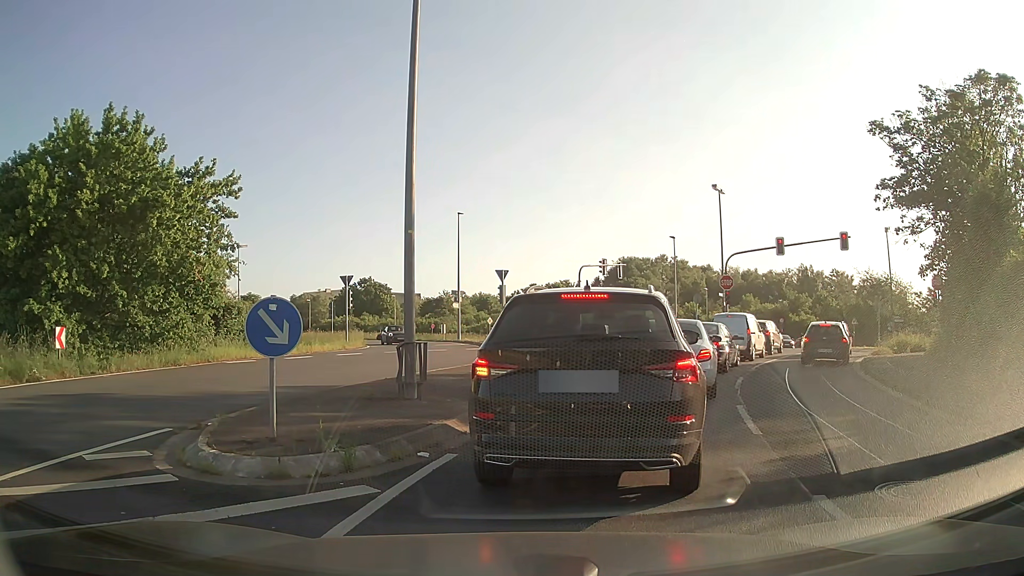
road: unclassified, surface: asphalt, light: Day
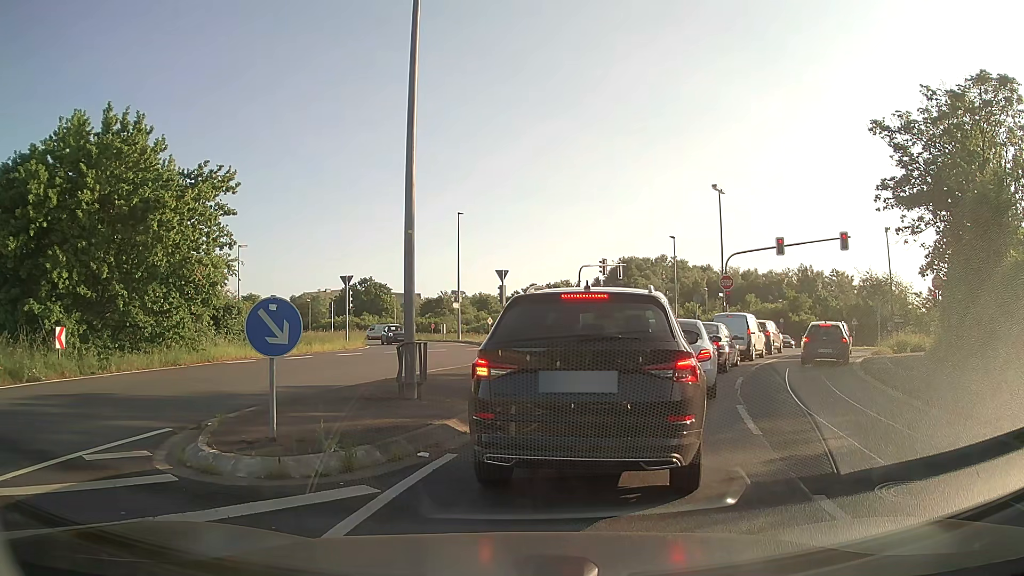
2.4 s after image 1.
(0.0, 0.0) m; 0°
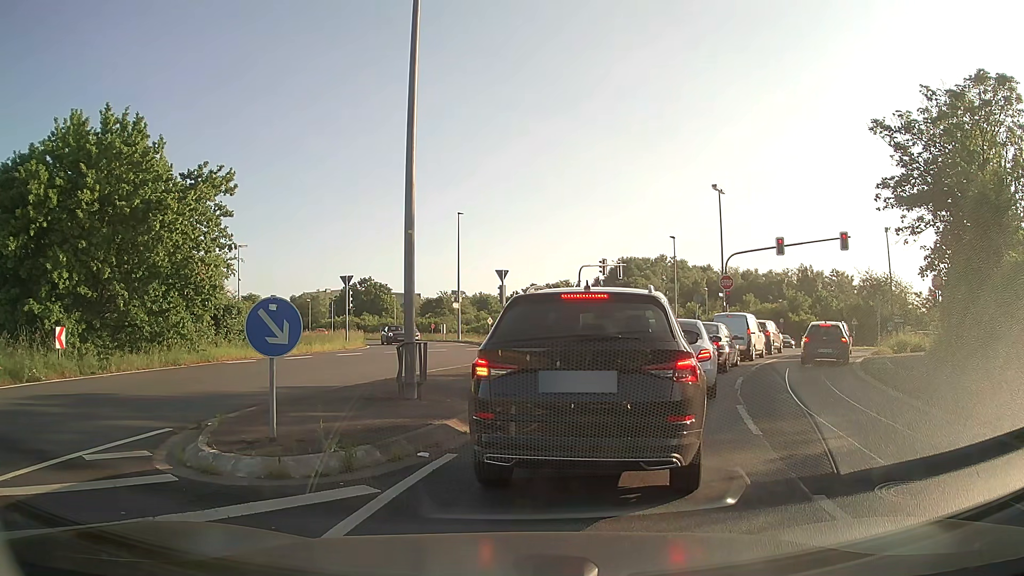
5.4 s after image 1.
(0.0, 0.0) m; 0°
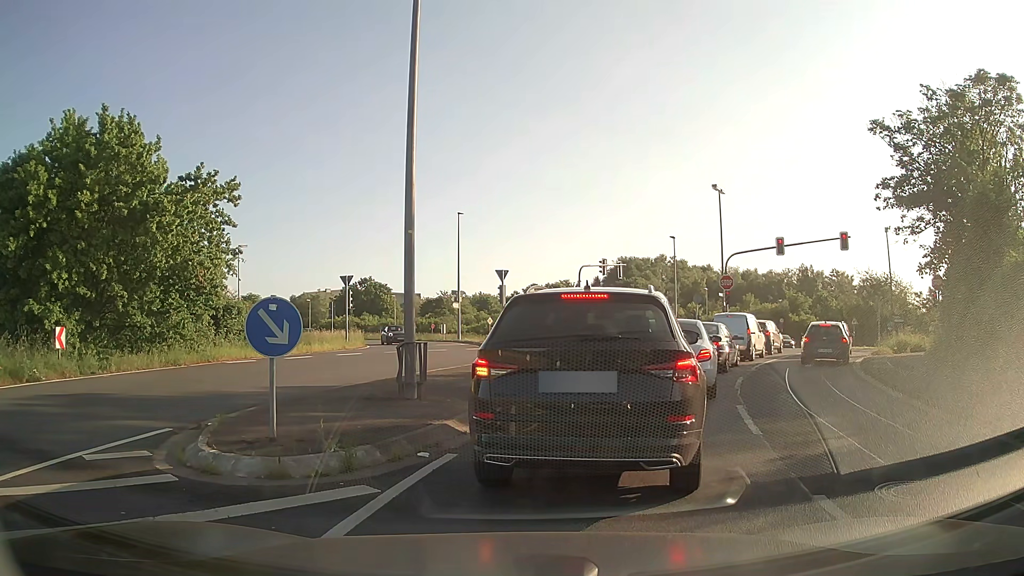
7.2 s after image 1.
(0.0, 0.0) m; 0°
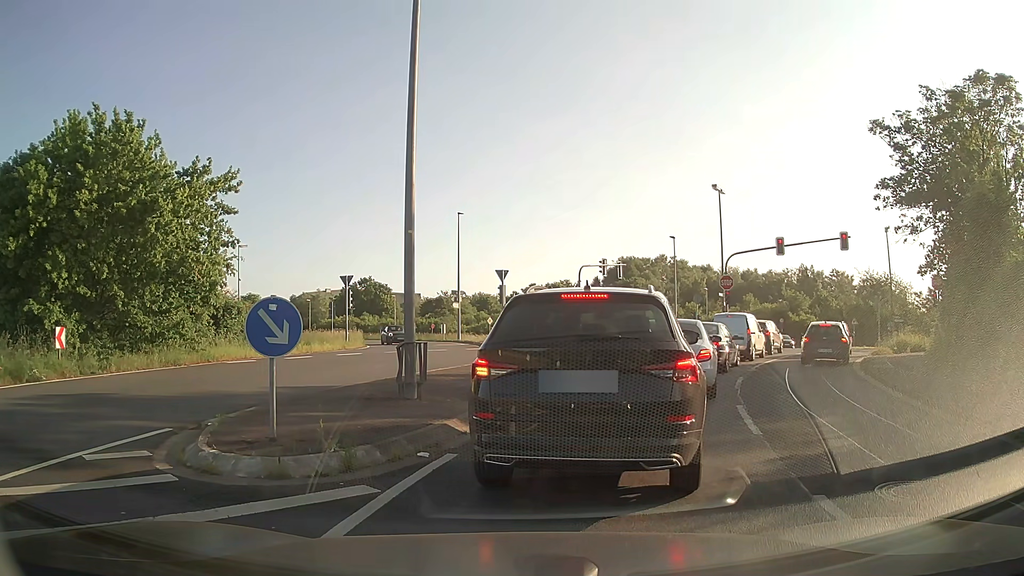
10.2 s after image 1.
(0.0, 0.0) m; 0°
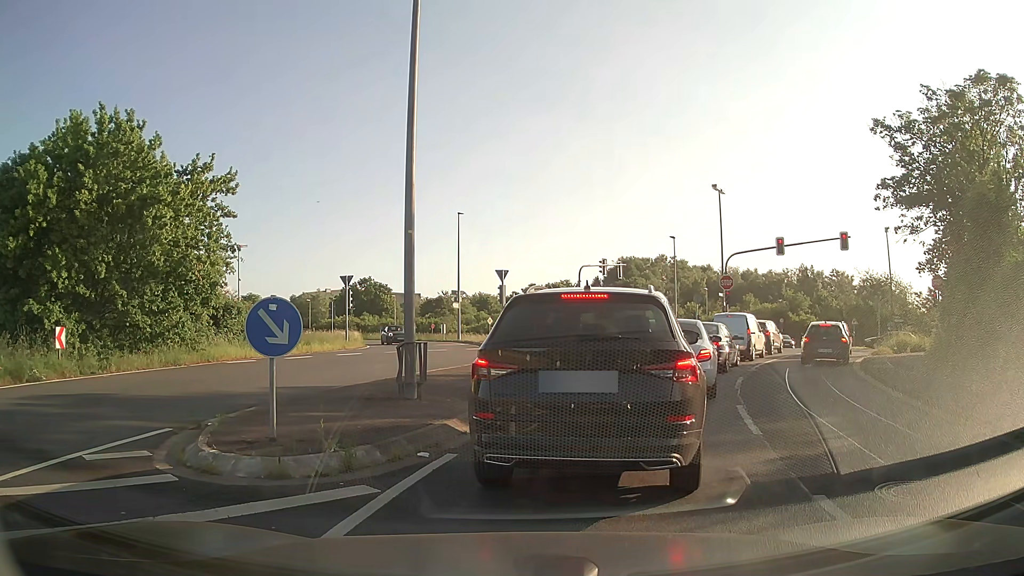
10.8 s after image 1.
(0.0, 0.0) m; 0°
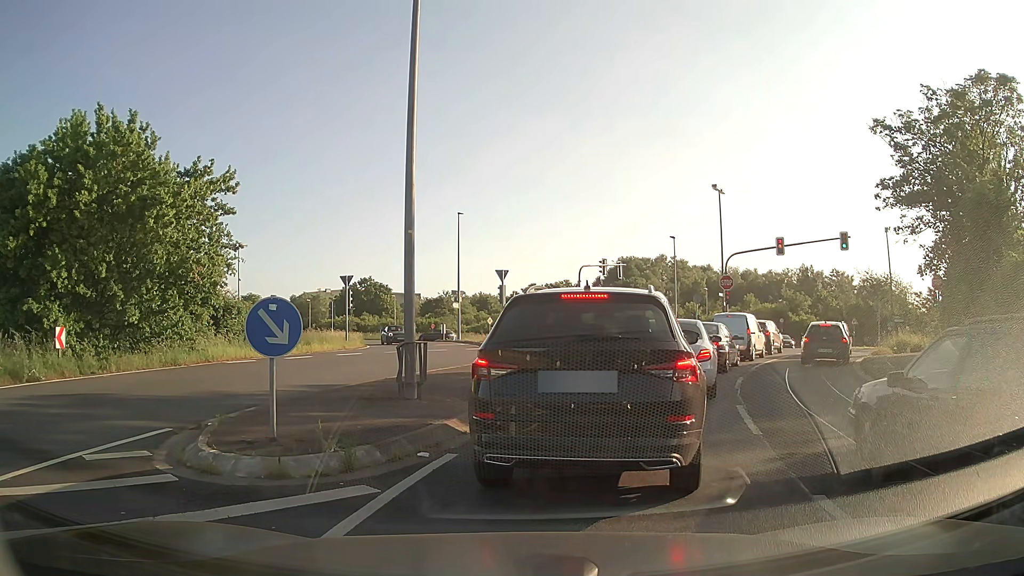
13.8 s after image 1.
(0.0, 0.0) m; 0°
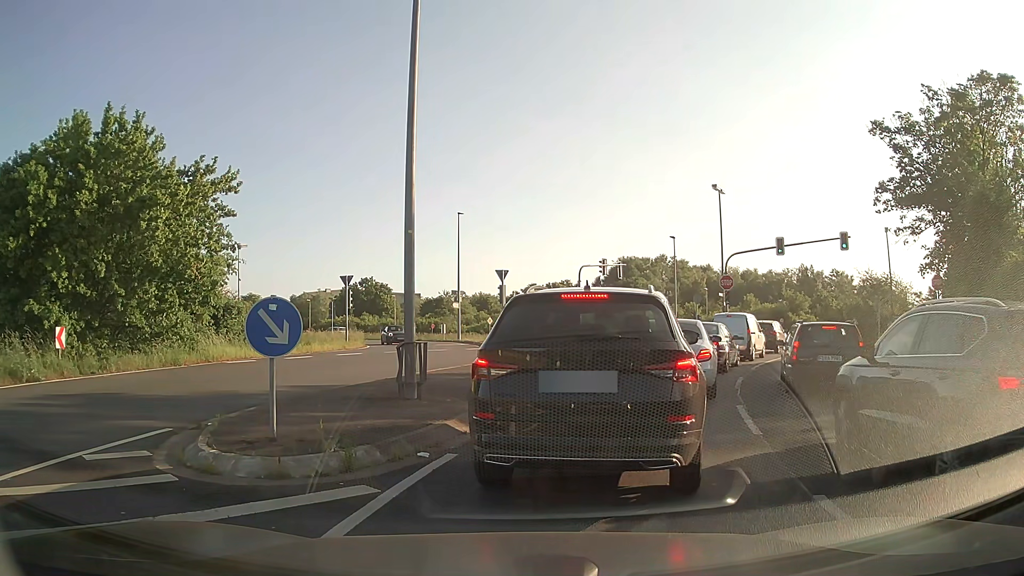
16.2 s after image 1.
(0.0, 0.0) m; 0°
